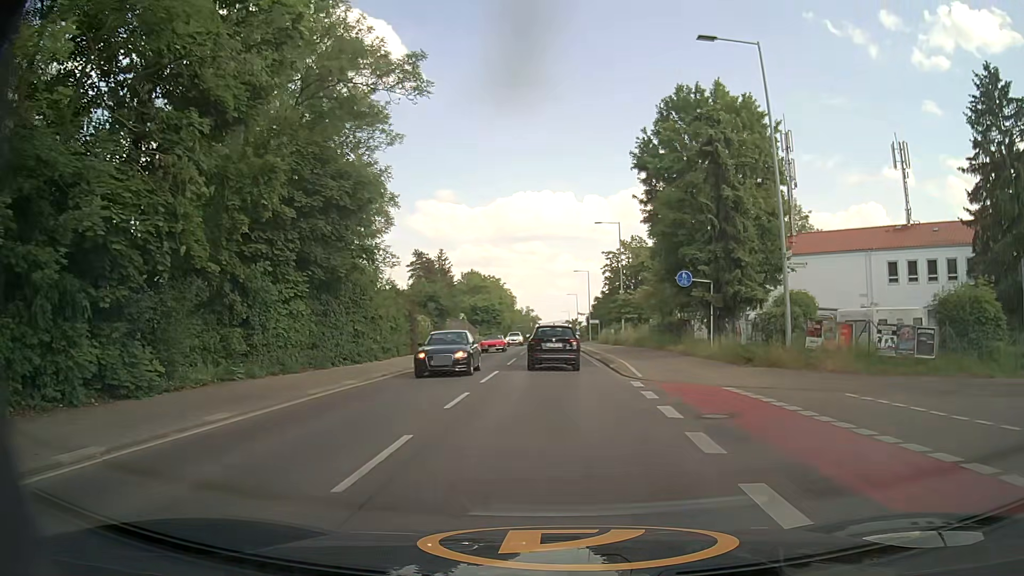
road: secondary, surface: asphalt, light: Day
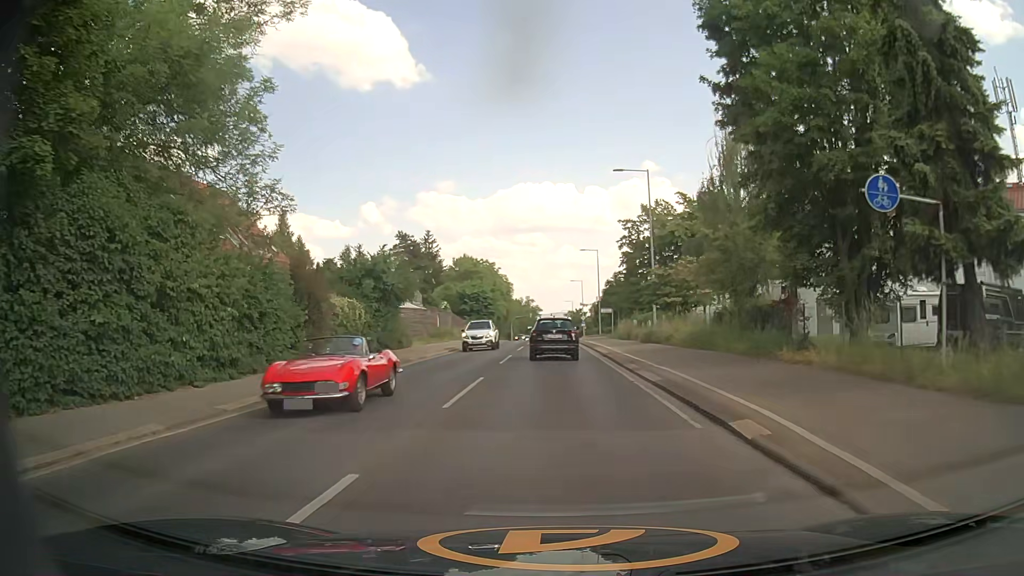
(+0.1, +16.7) m; +1°
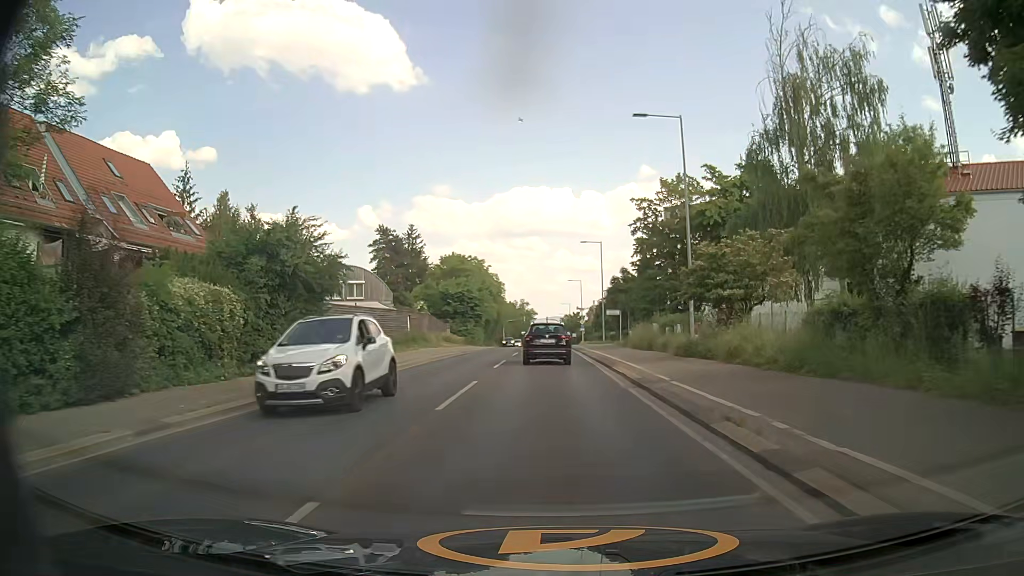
(0.0, +11.8) m; 0°
(0, +10) (0, +20) (0, +30) (0, +40) (0, +50) (0, +60) (0, +70) (0, +80) (0, +90) (0, +100) m
